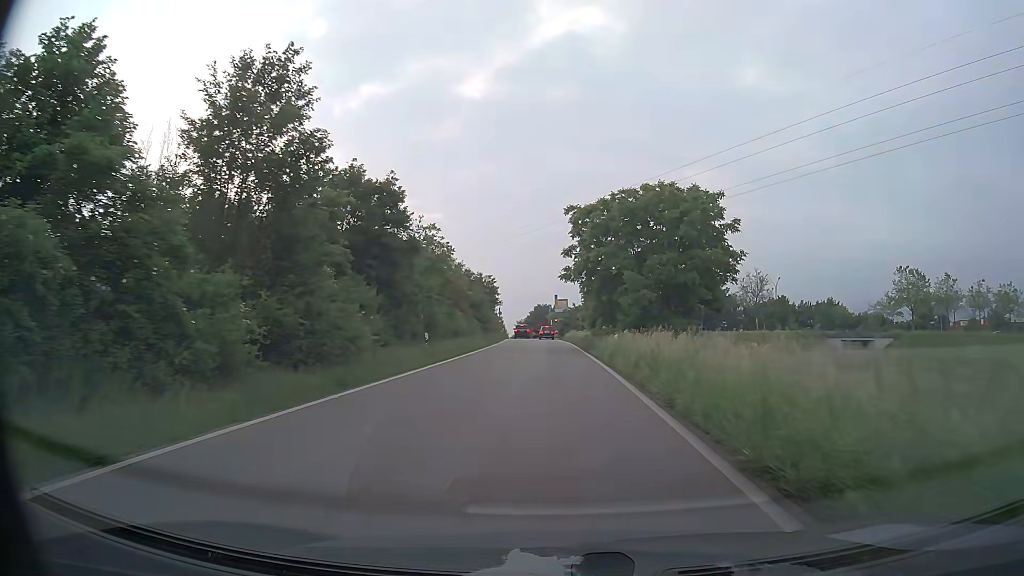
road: trunk_link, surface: asphalt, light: Day
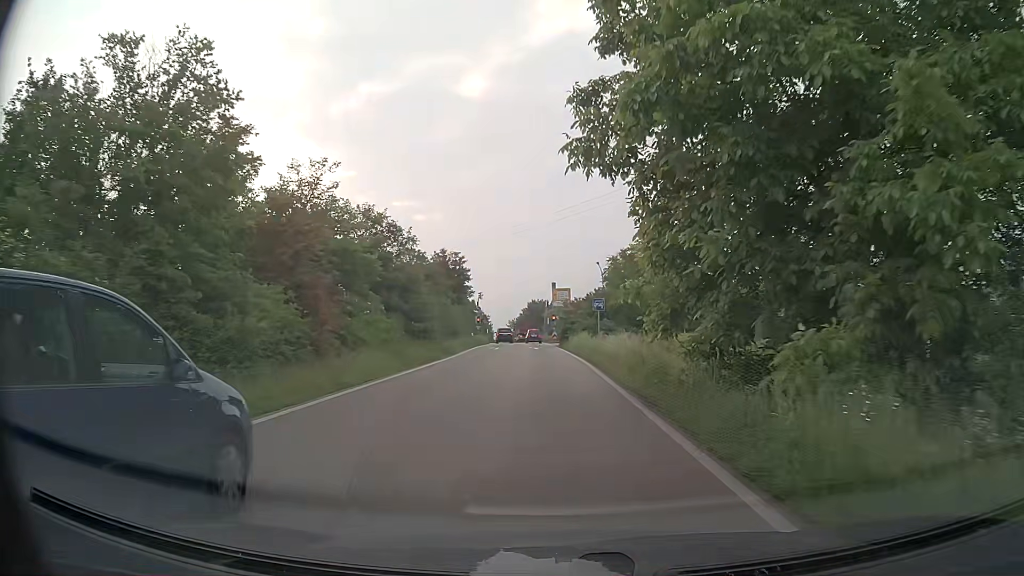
(0.0, +27.3) m; 0°
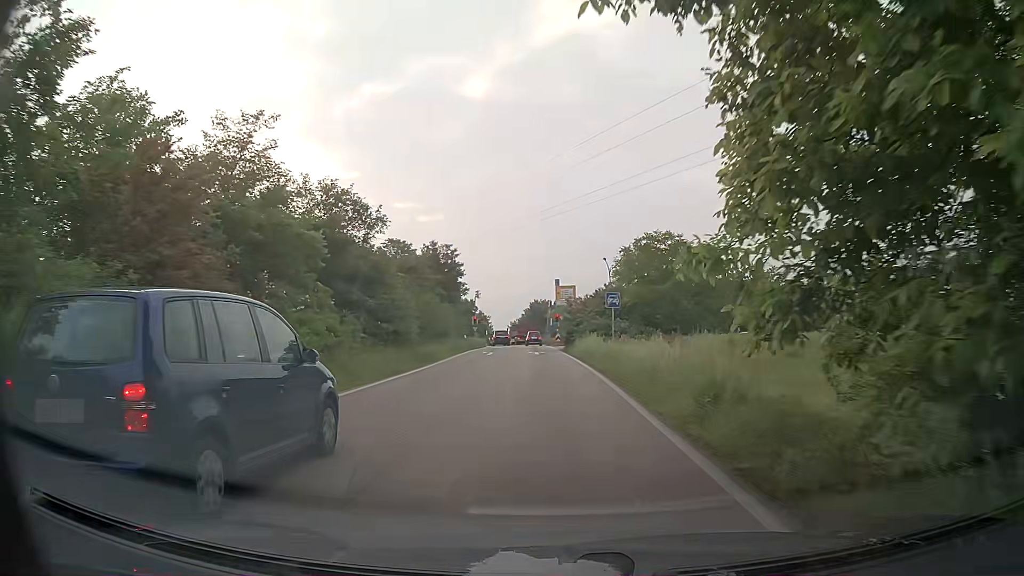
(0.0, +6.4) m; 0°
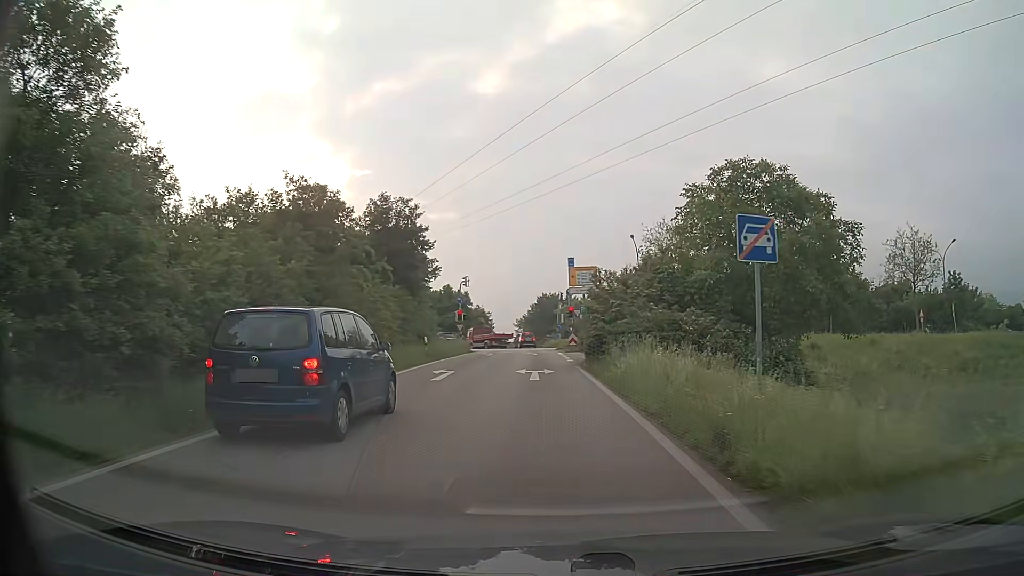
(-0.3, +18.4) m; -1°
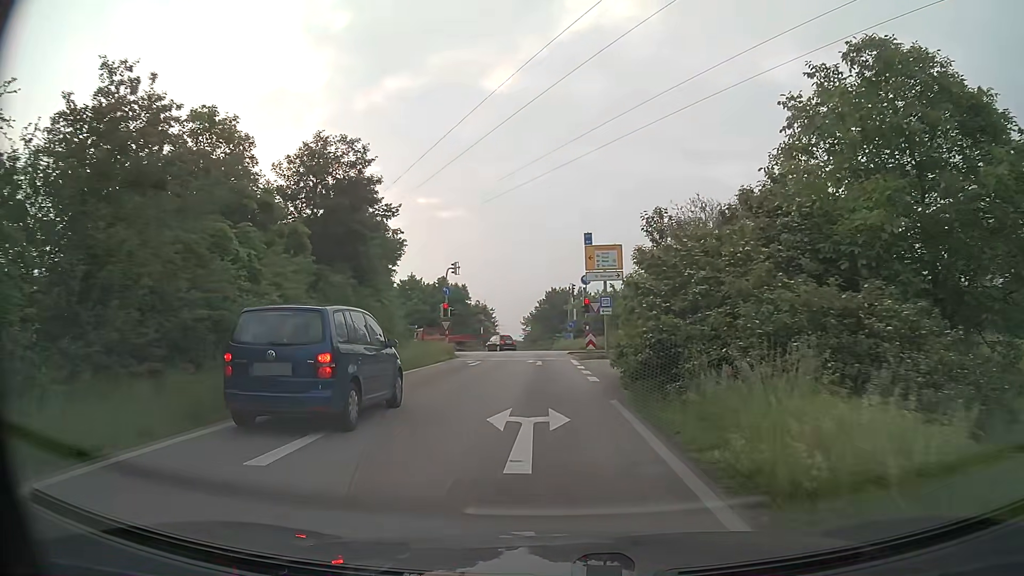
(-0.1, +11.1) m; 0°
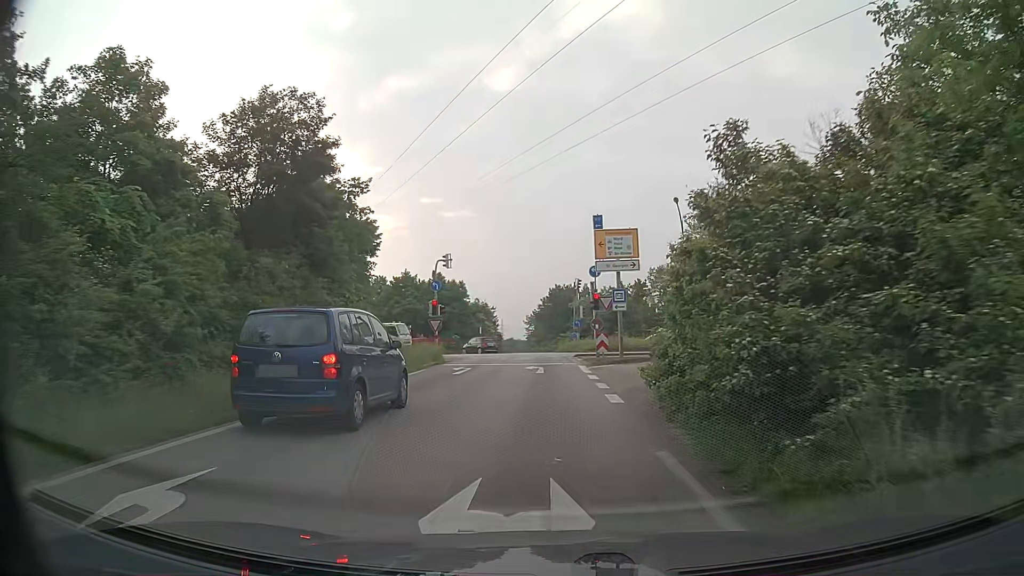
(0.0, +5.1) m; -1°
